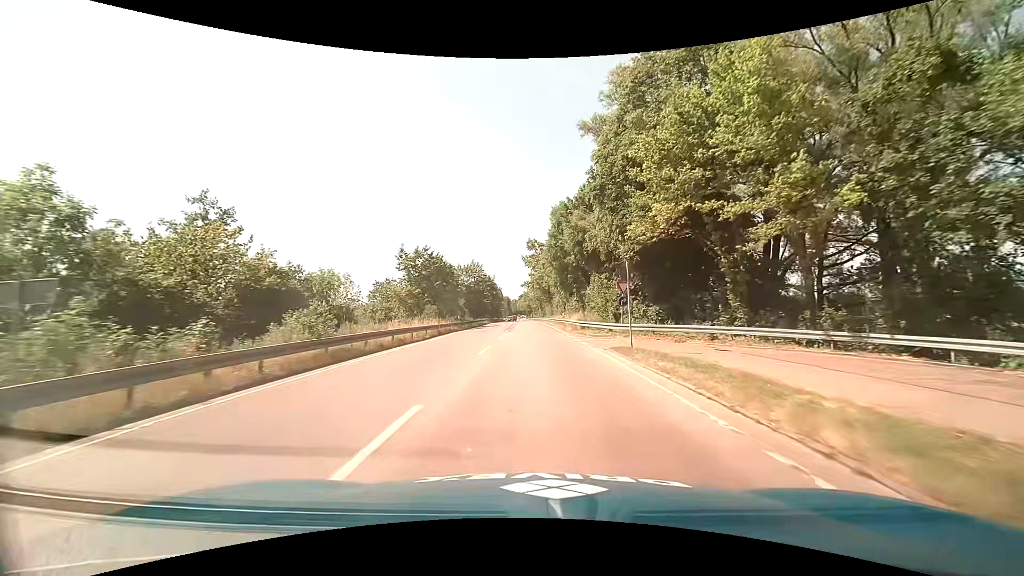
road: primary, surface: asphalt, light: Day
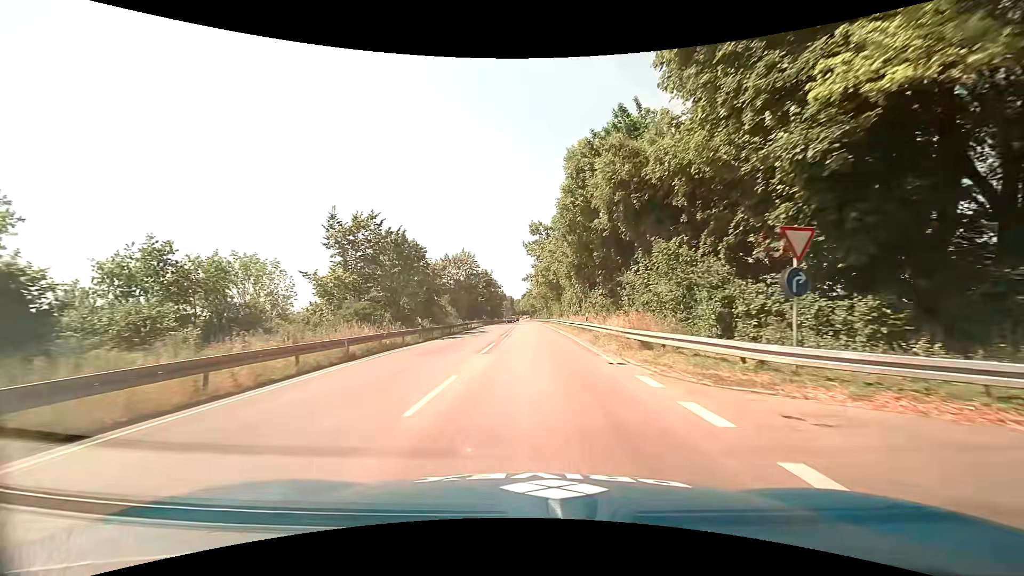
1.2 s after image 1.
(0.0, +18.2) m; 0°
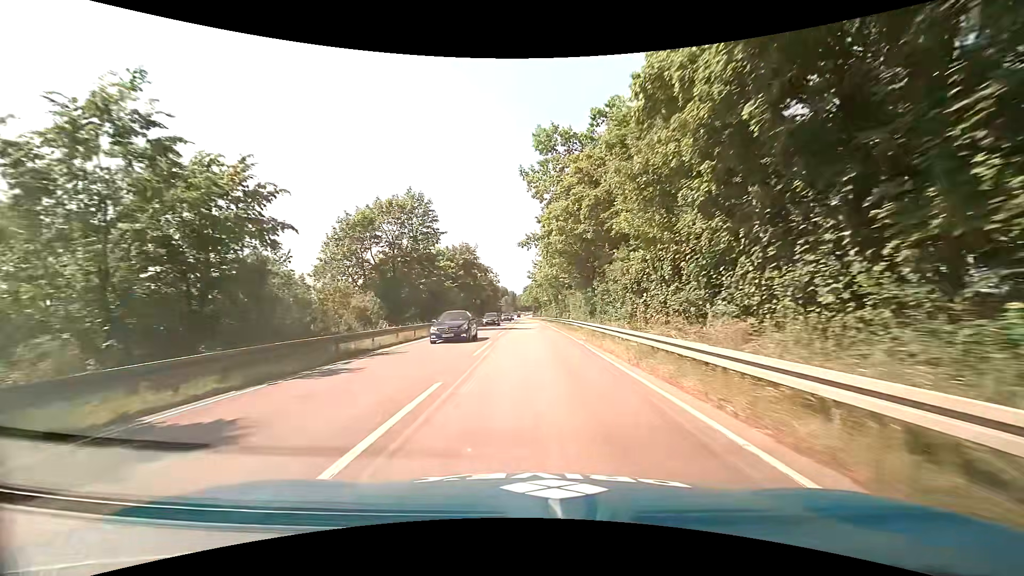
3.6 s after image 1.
(-0.4, +37.0) m; -1°
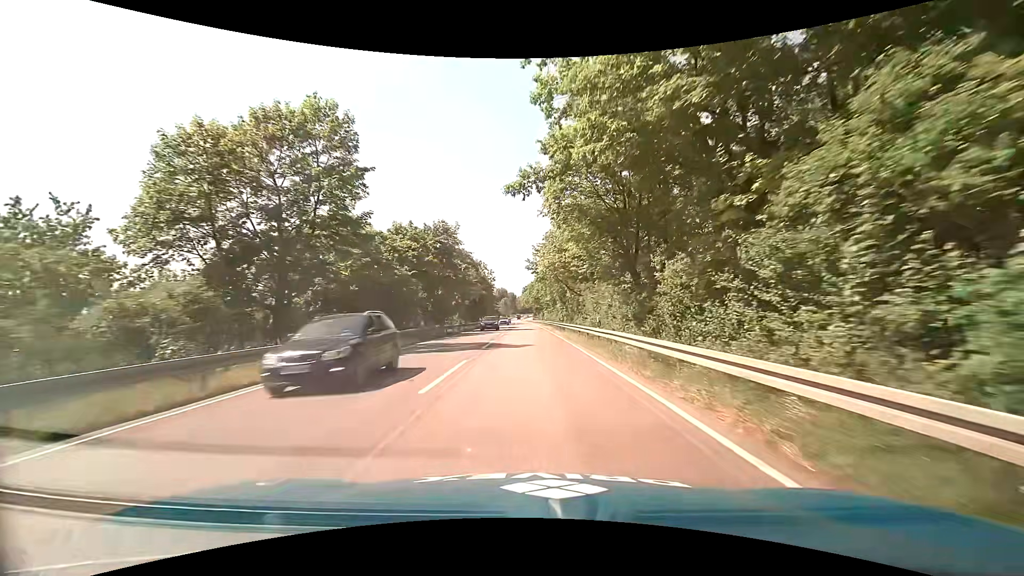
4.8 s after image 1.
(+0.2, +19.1) m; +1°
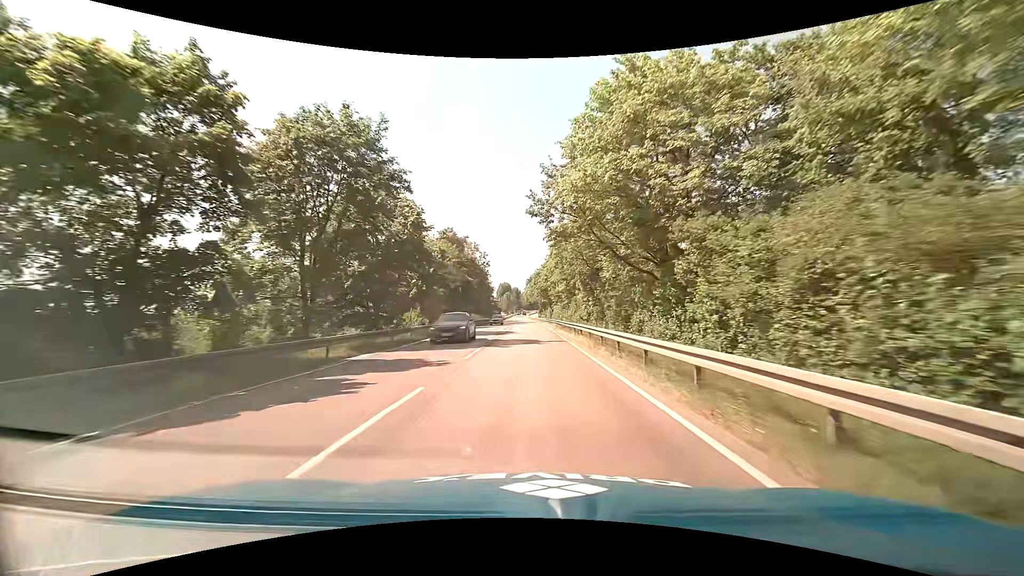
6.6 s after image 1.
(-0.2, +29.7) m; -1°
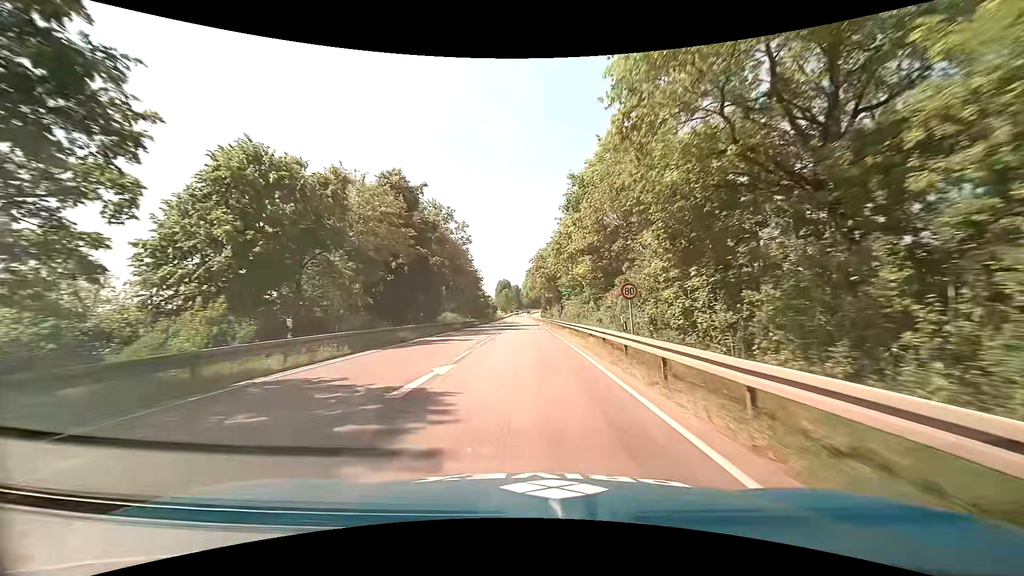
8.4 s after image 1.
(0.0, +30.9) m; 0°
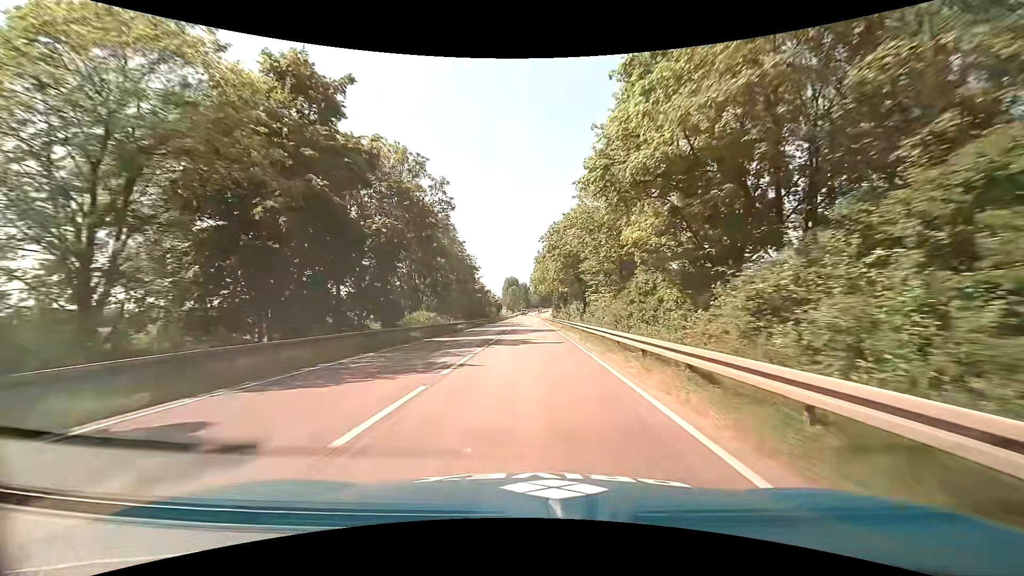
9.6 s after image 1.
(-0.2, +21.3) m; -1°
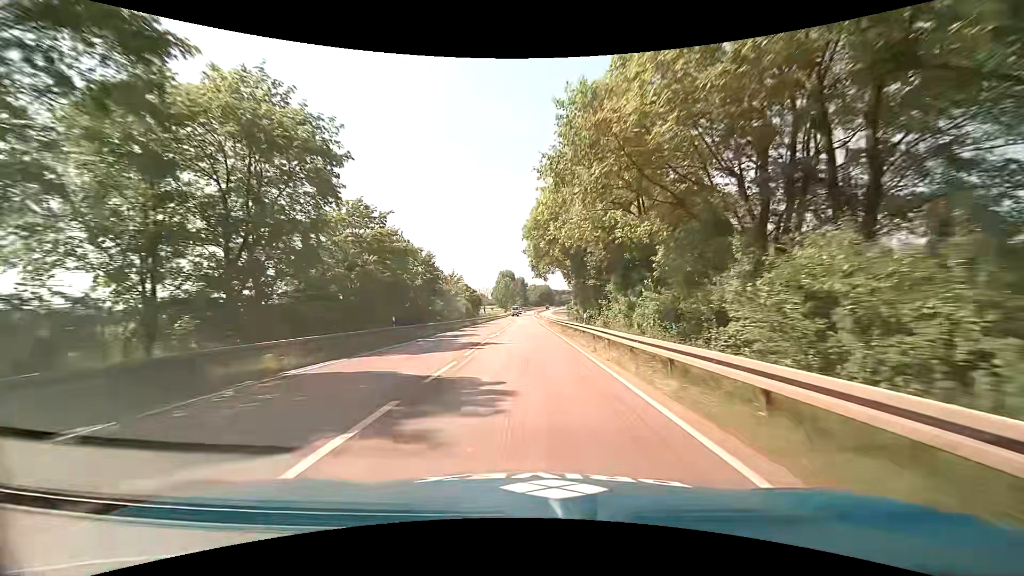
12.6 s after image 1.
(0.0, +55.6) m; 0°
(0, +10) (0, +20) (0, +30) (0, +40) (0, +50) (0, +60) (-1, +70) (-1, +80) (-1, +90) (-1, +100) m
